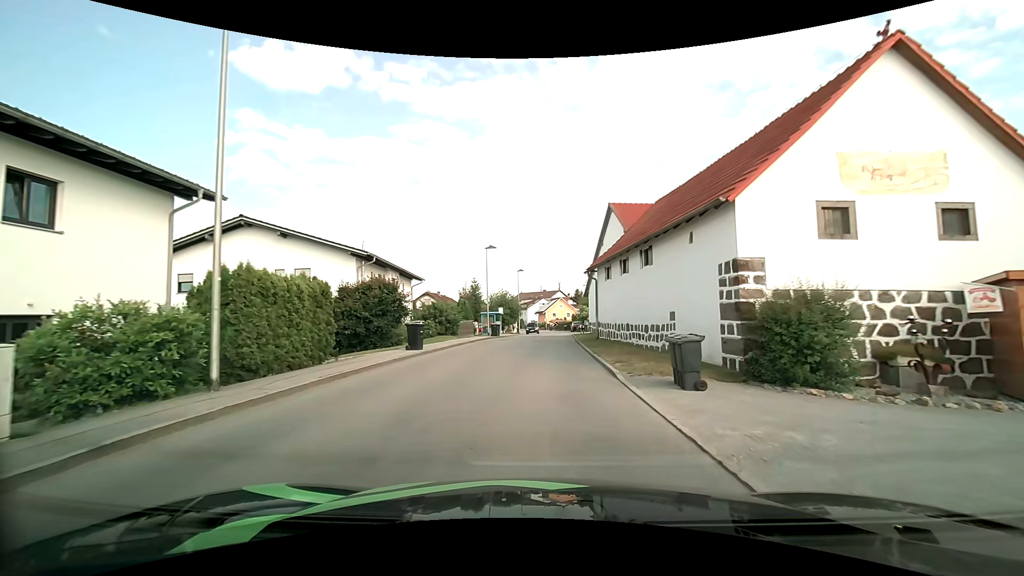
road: unclassified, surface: asphalt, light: Day
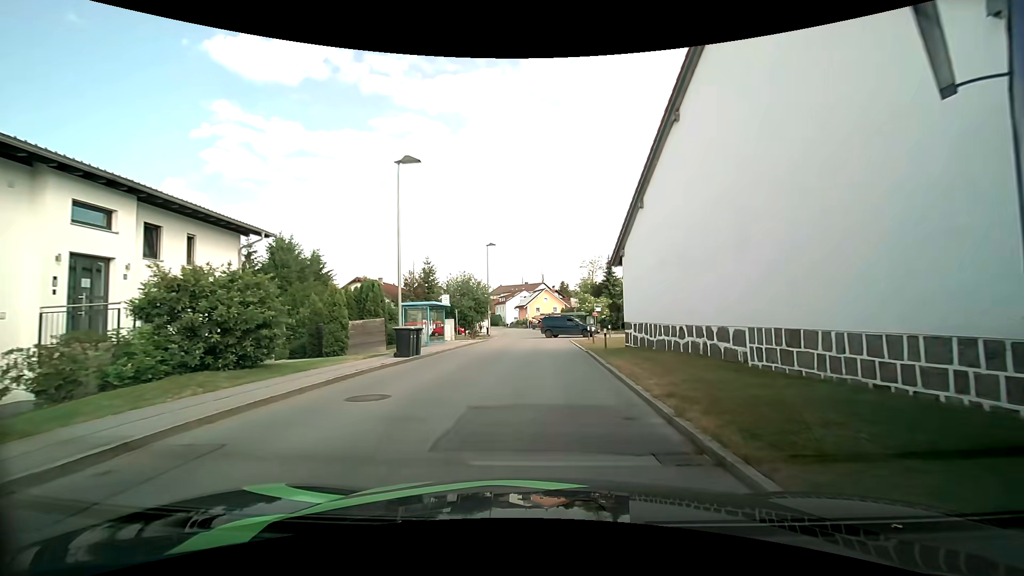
(+0.2, +24.3) m; +2°
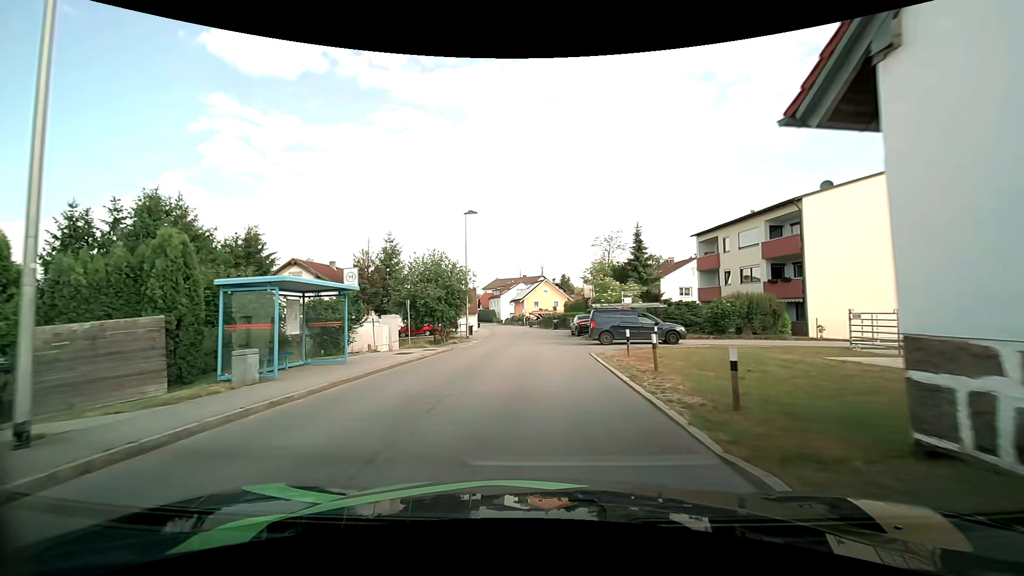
(-0.2, +14.8) m; -2°
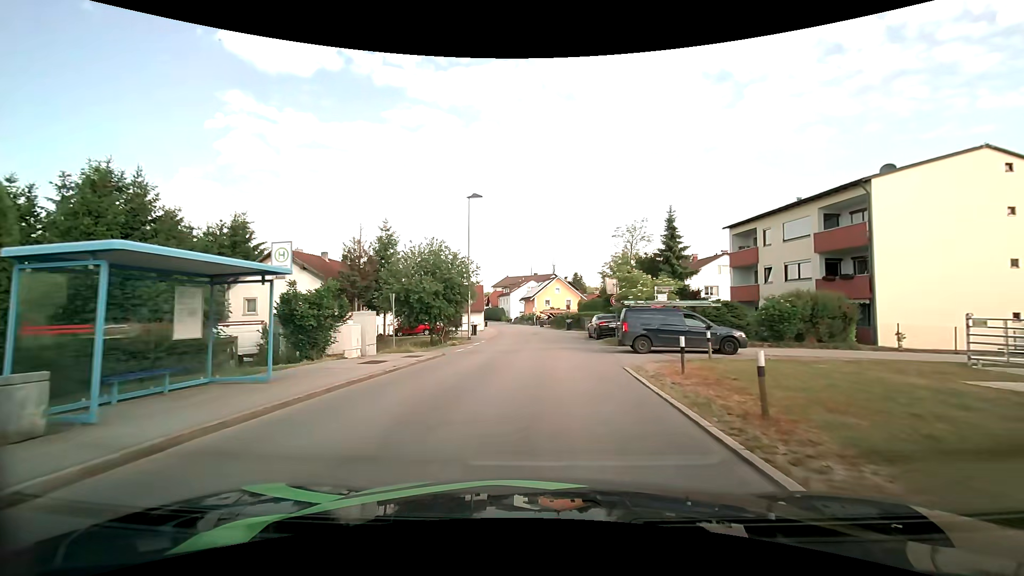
(0.0, +5.0) m; 0°
(0, +10) (0, +20) (+1, +30) (+1, +40) (+1, +50) (0, +60) (-1, +70) (-3, +80) (-5, +89) (-7, +99) m
